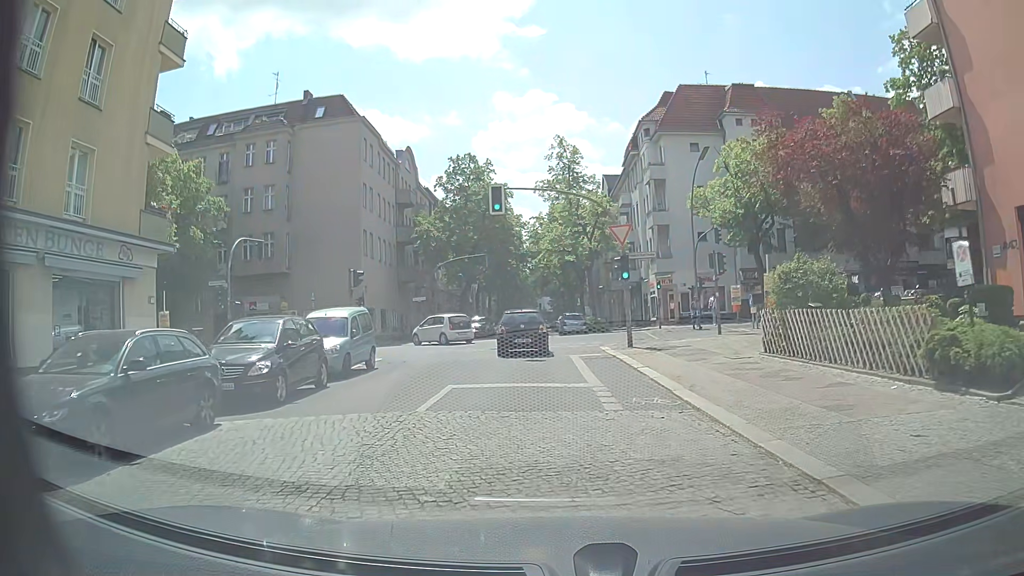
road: residential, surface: sett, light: Day
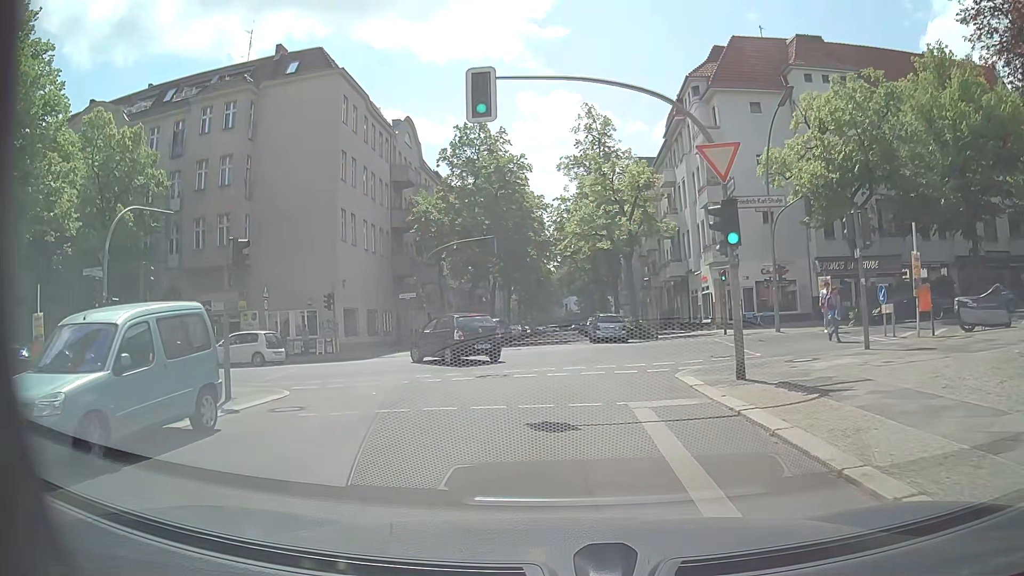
(-0.2, +11.0) m; -1°
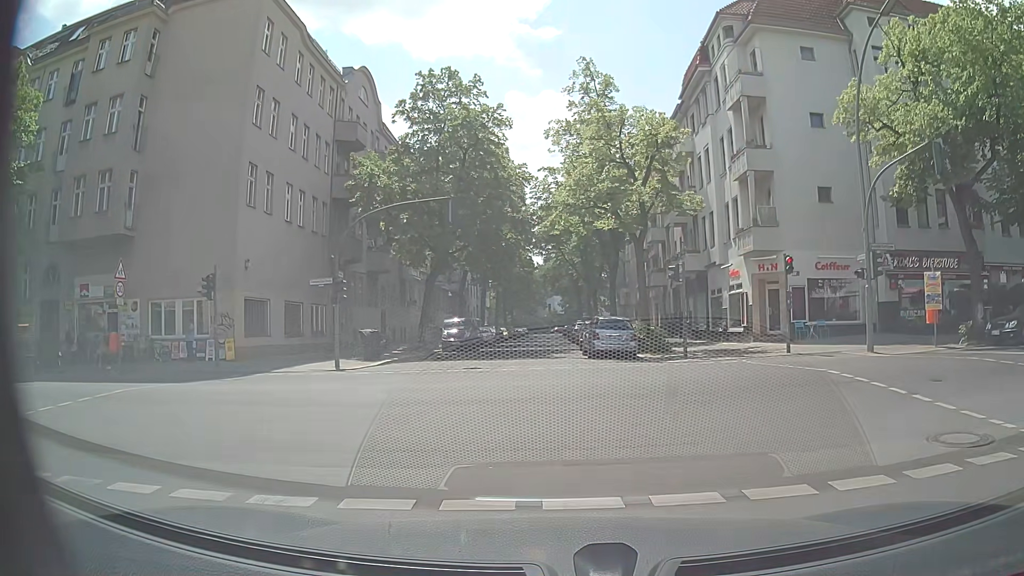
(-0.2, +11.2) m; 0°
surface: asphalt
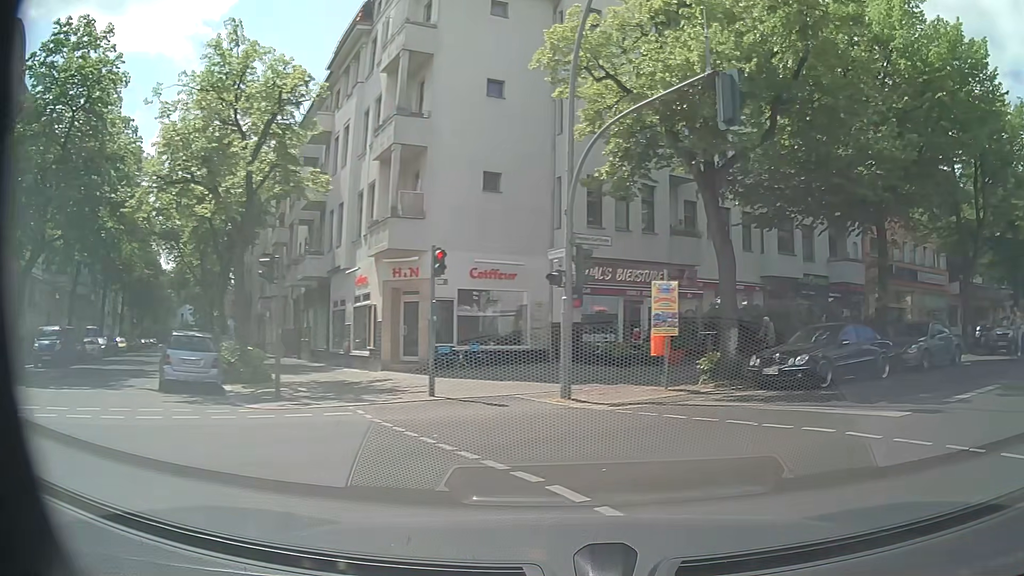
(+1.4, +7.7) m; +31°
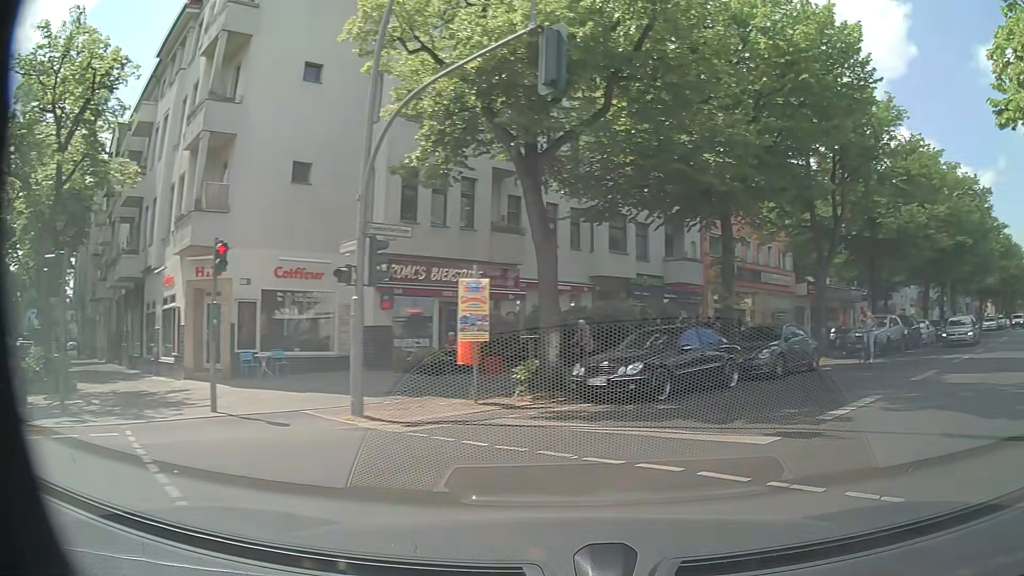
(+0.2, +2.1) m; +15°
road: secondary
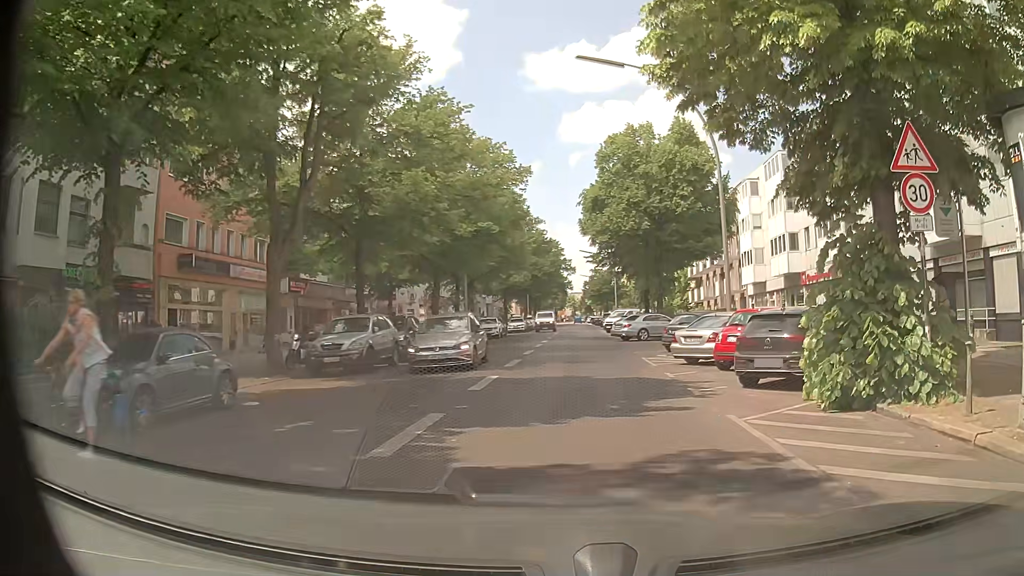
(+3.5, +7.8) m; +42°
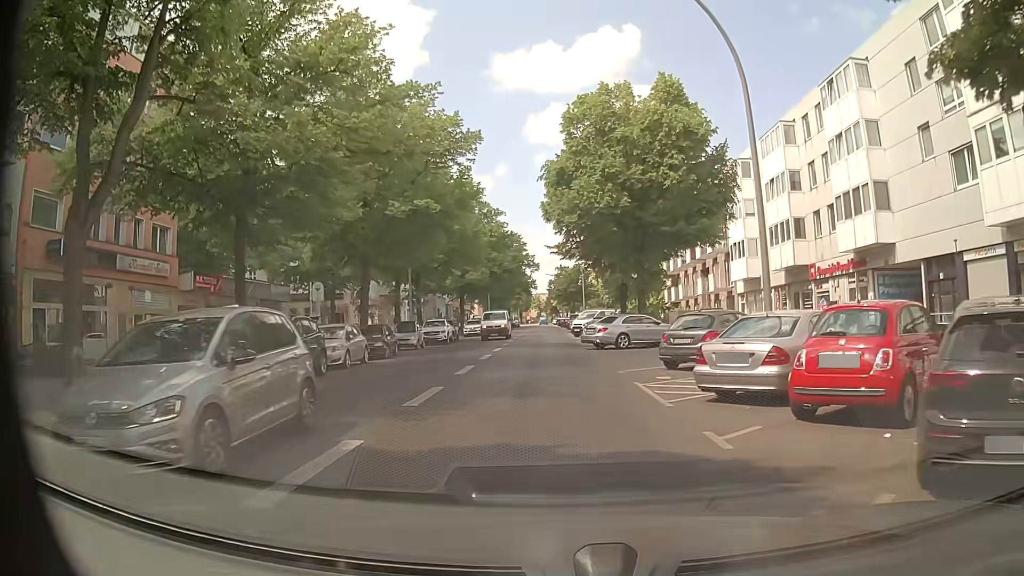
(+0.2, +8.1) m; +2°
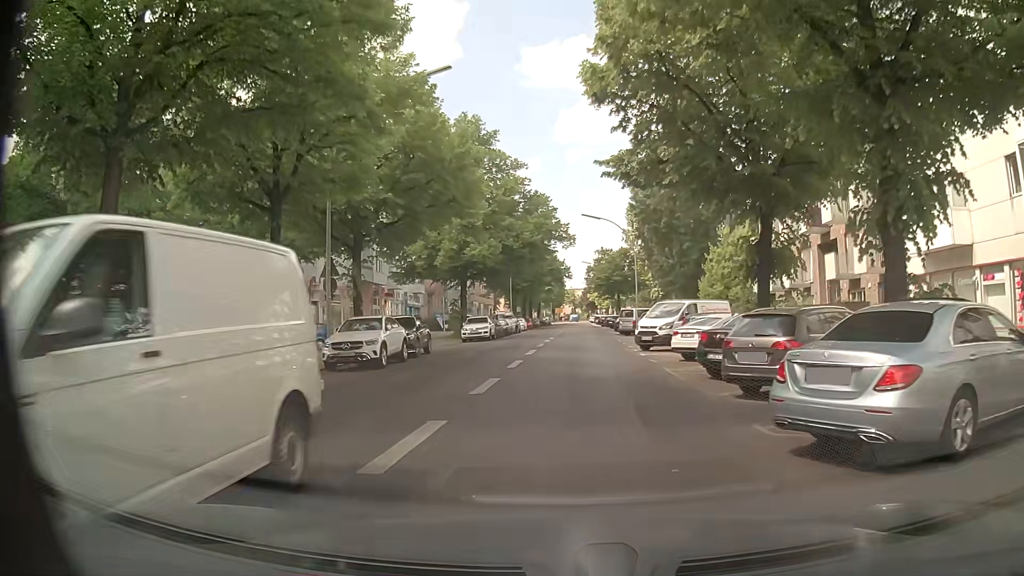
(-0.4, +22.8) m; -2°
(0, +10) (0, +20) (0, +30) (+1, +40) (+1, +50) (+1, +60) (+1, +70) (+1, +80) (+2, +90) (+2, +100) m
